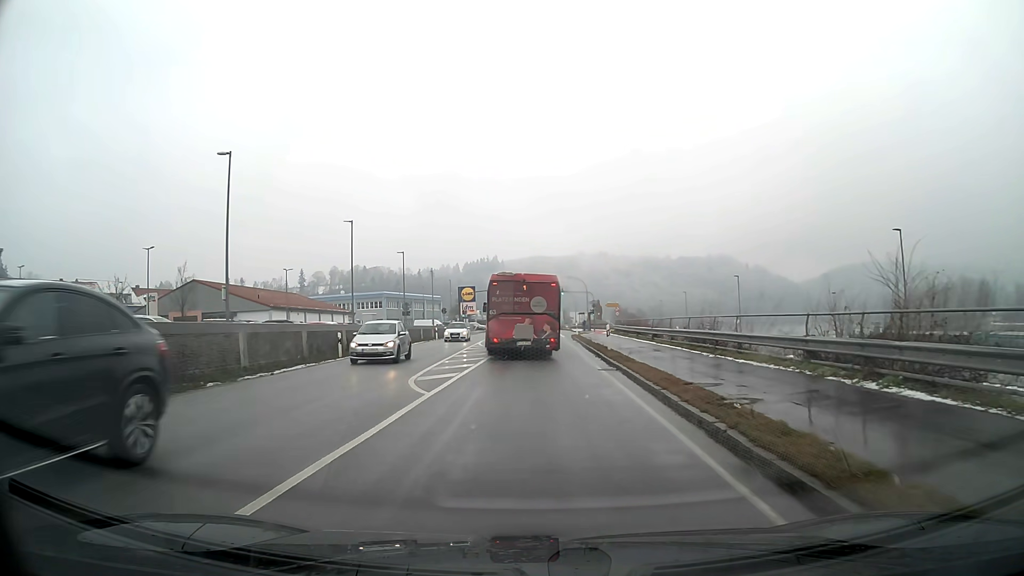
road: primary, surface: asphalt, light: Day
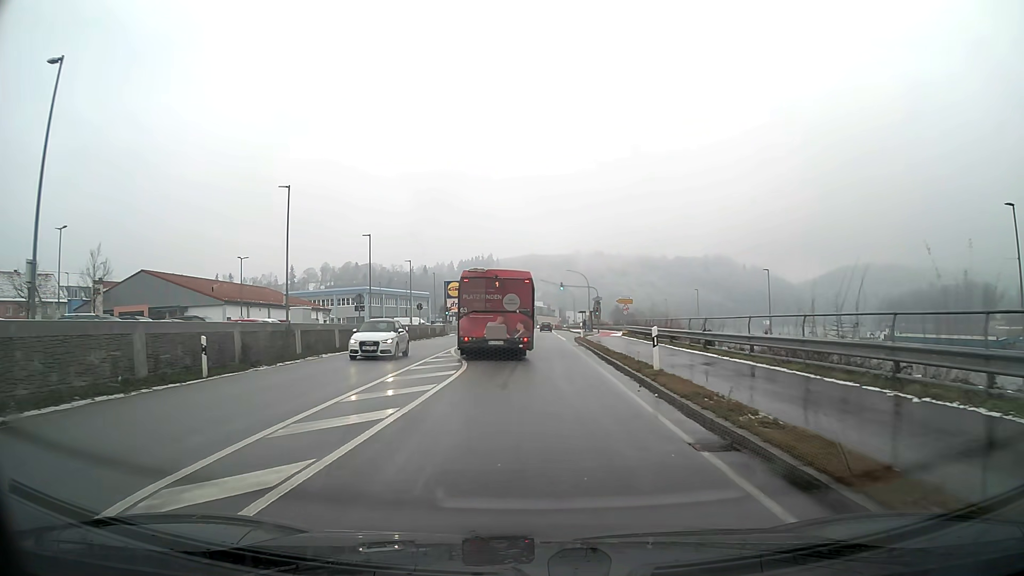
(0.0, +11.7) m; 0°
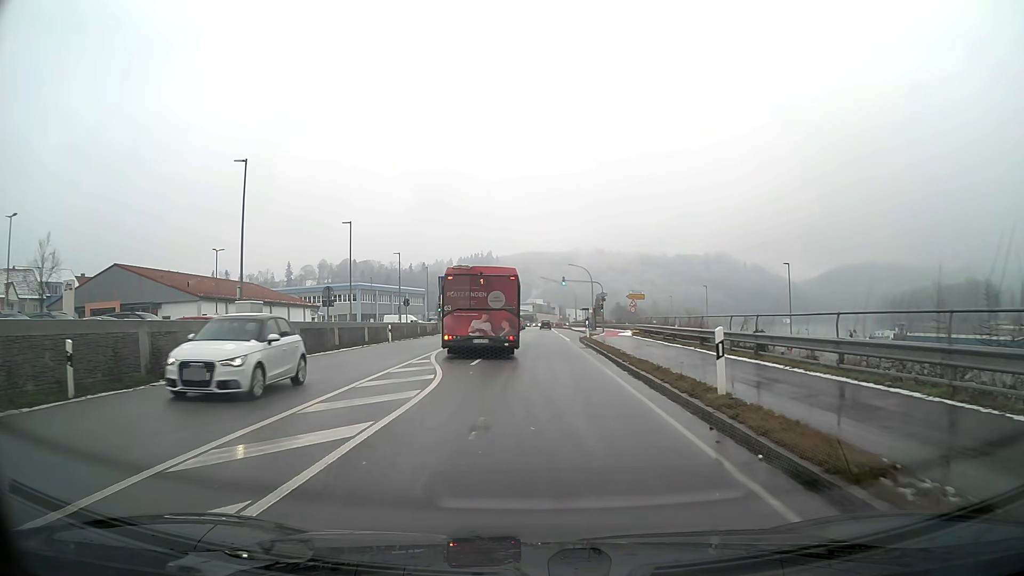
(0.0, +5.6) m; 0°
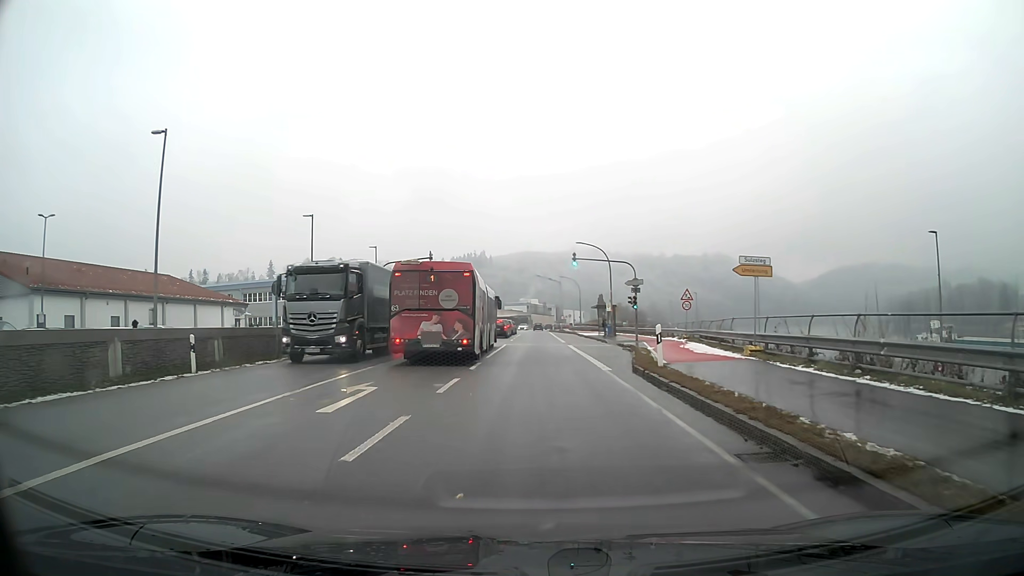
(+0.1, +25.2) m; 0°
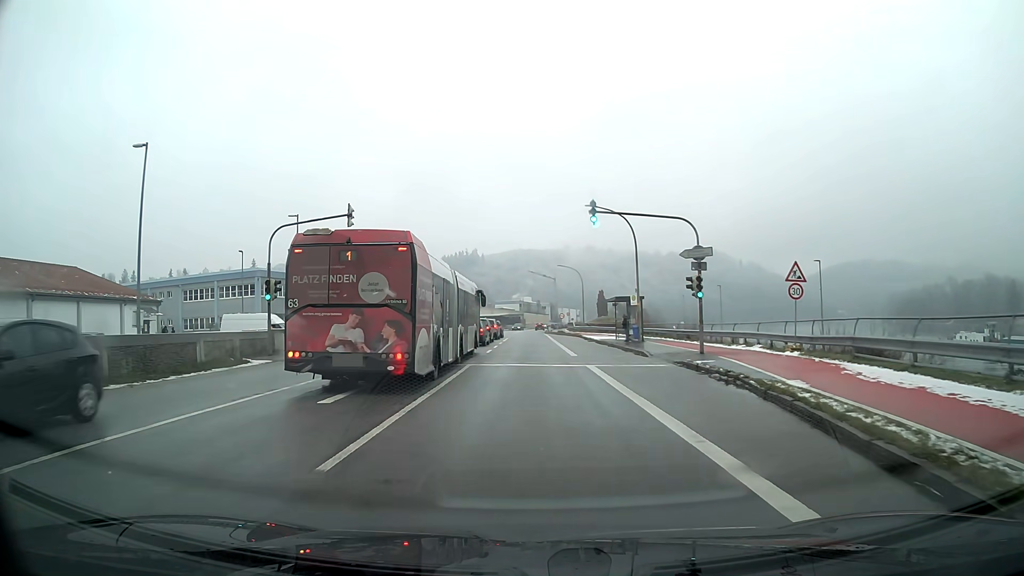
(+0.1, +18.6) m; +1°
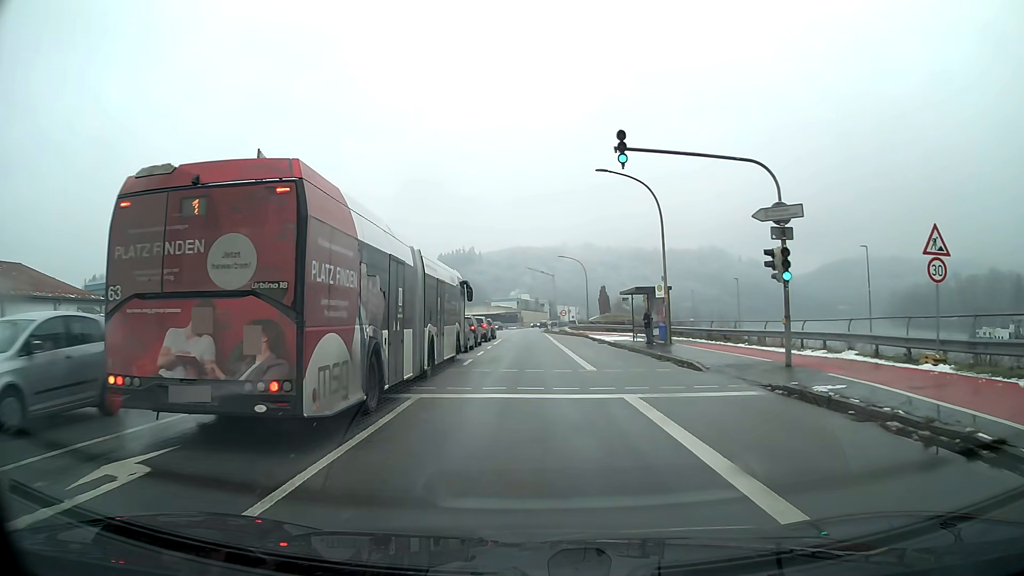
(0.0, +9.1) m; 0°
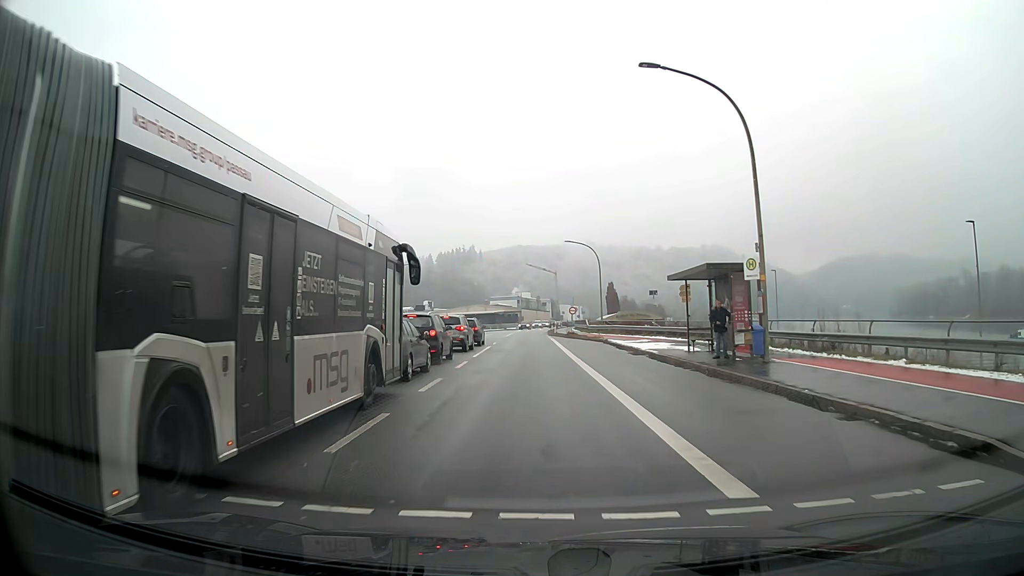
(0.0, +13.6) m; 0°
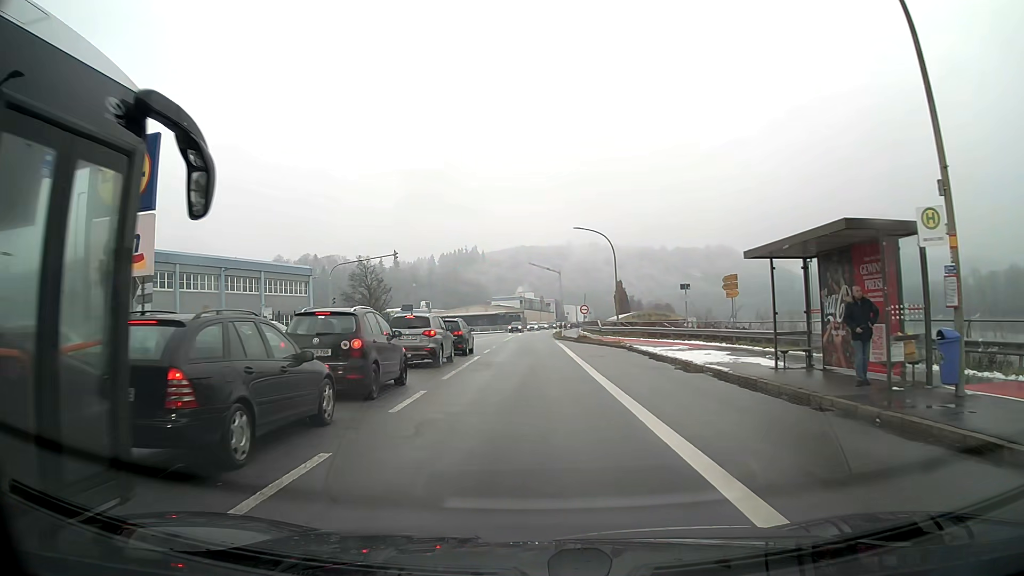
(0.0, +9.0) m; 0°
(0, +10) (0, +20) (0, +30) (0, +40) (0, +50) (0, +60) (0, +70) (+1, +80) (+1, +90) (+2, +100) m
